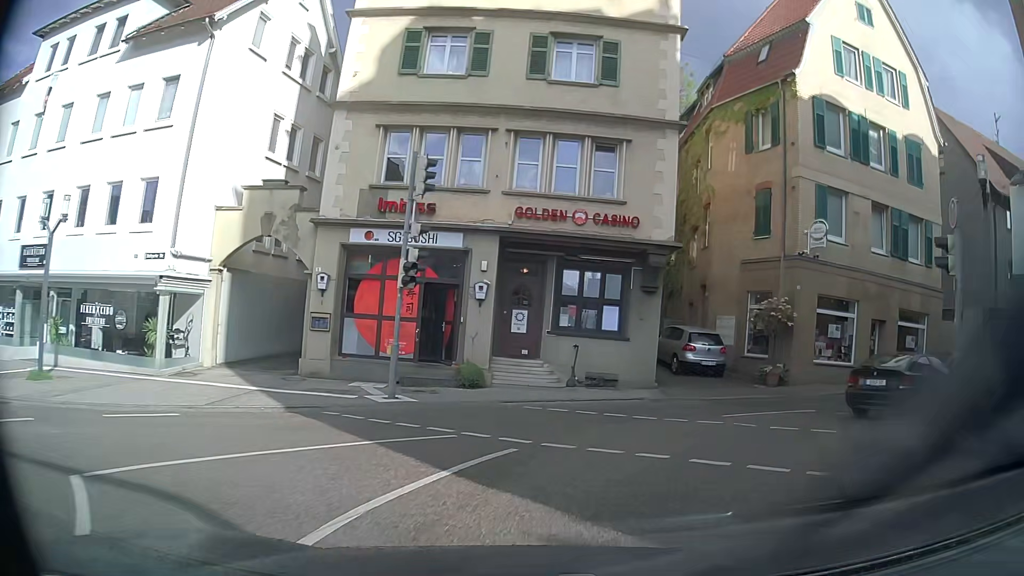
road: secondary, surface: asphalt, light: Day
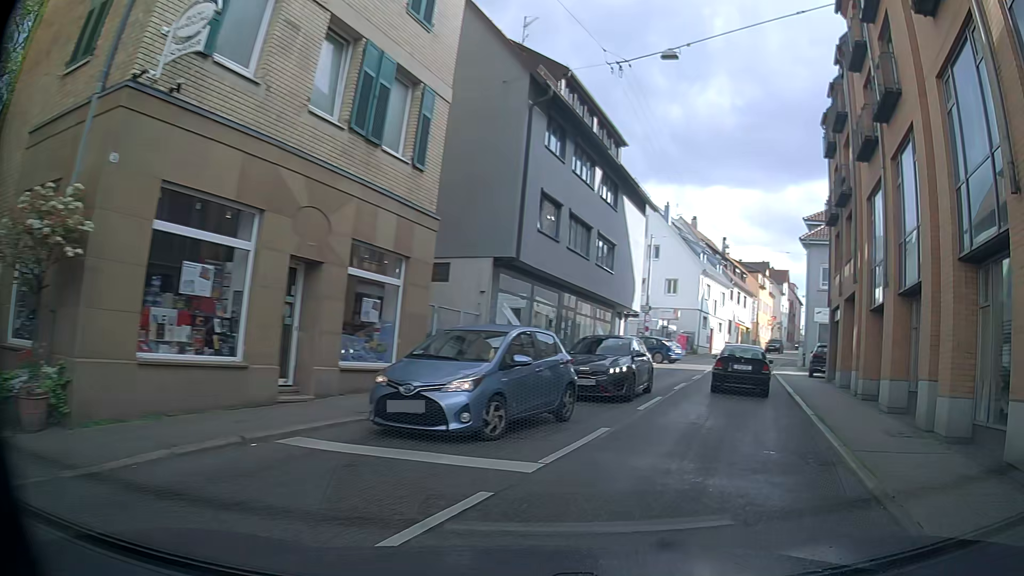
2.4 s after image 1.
(+5.1, +13.0) m; +51°
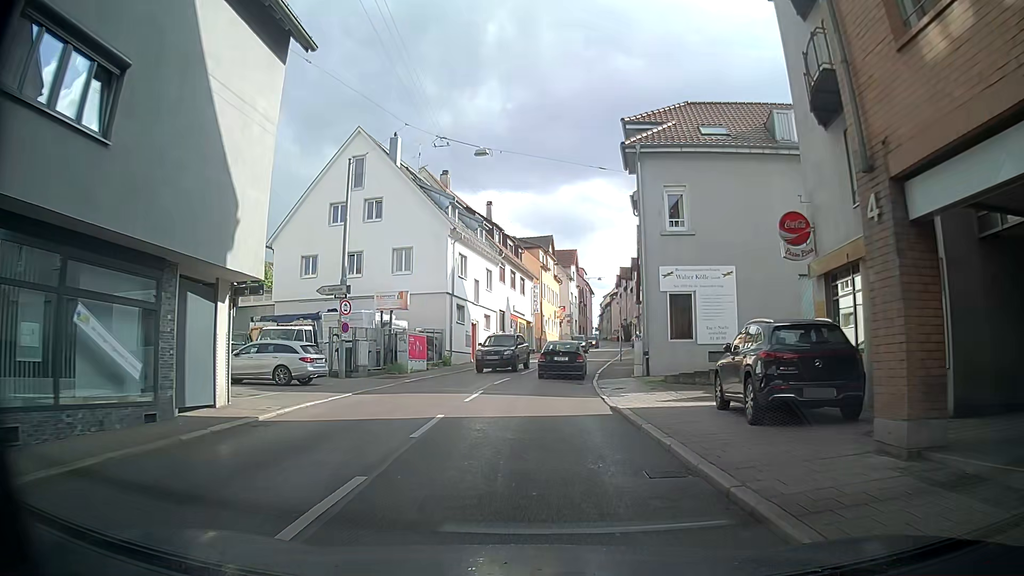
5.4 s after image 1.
(+6.0, +20.9) m; +19°
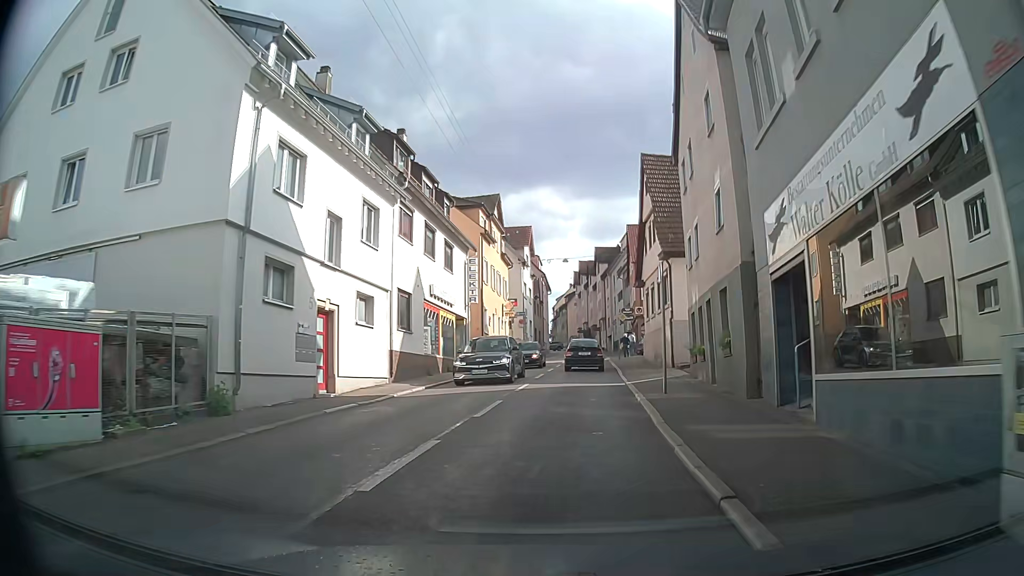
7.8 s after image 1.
(+0.7, +22.1) m; +6°
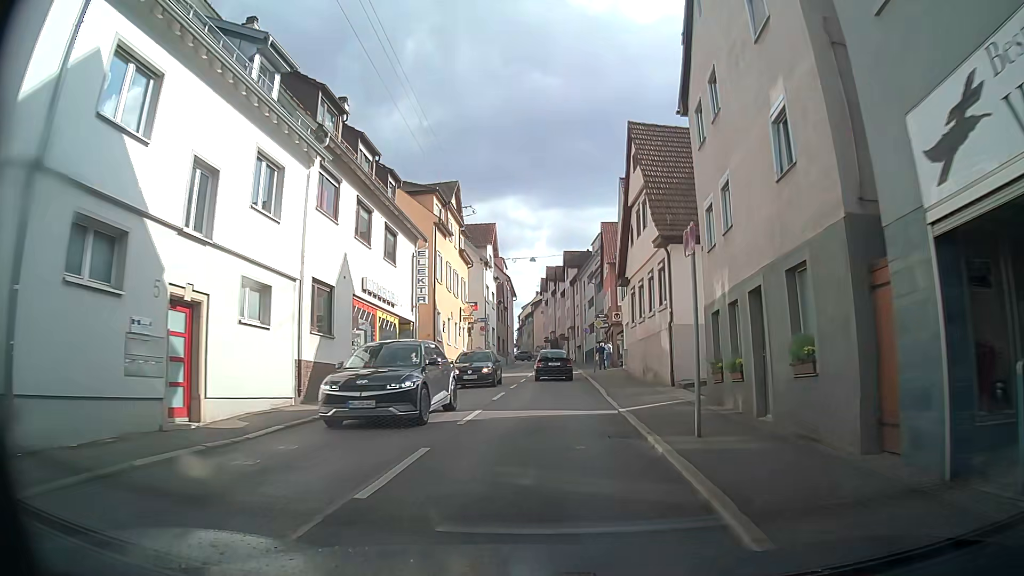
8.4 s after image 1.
(0.0, +6.1) m; +2°
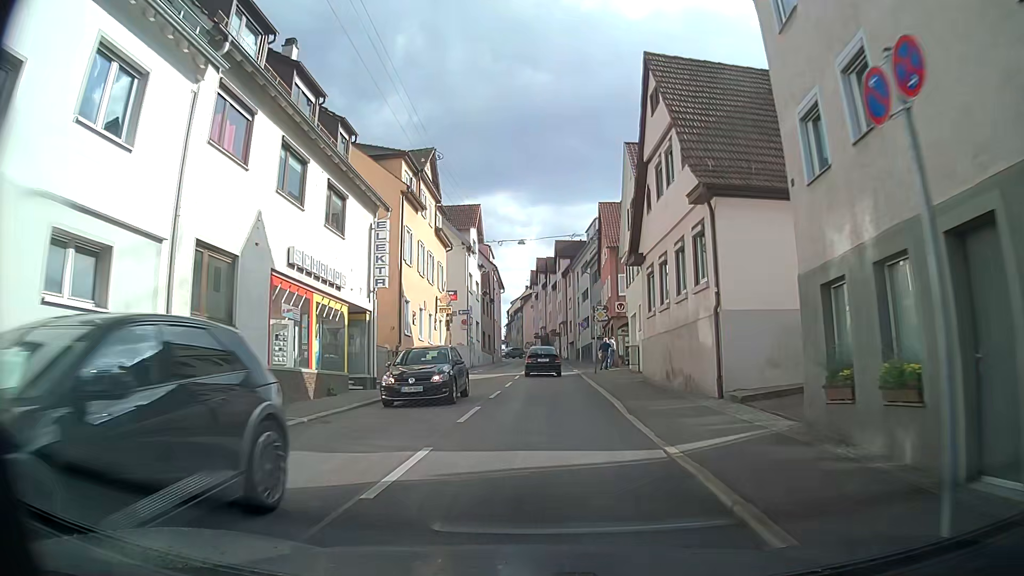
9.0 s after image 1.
(0.0, +6.3) m; +1°
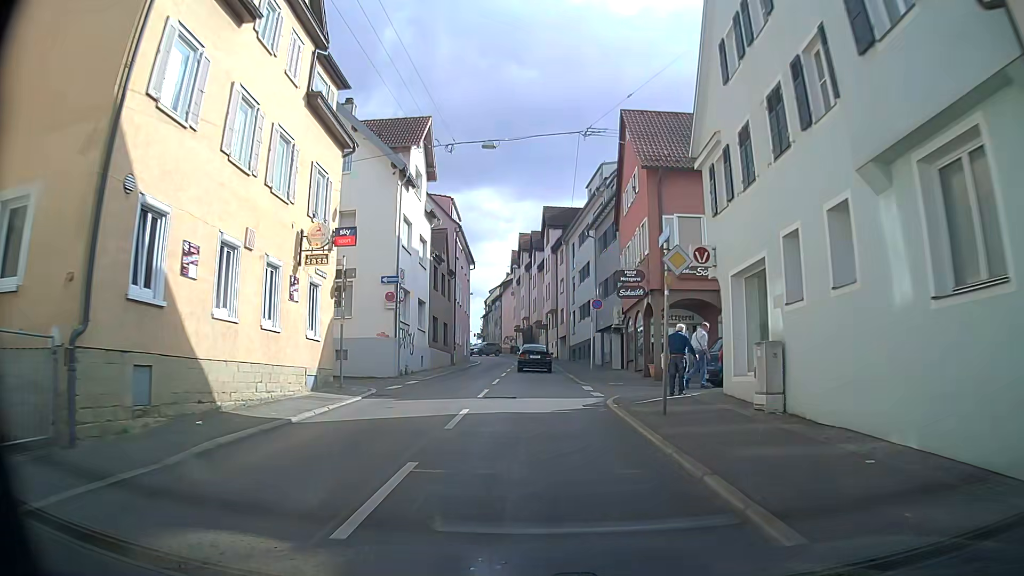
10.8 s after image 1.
(+0.1, +19.4) m; 0°
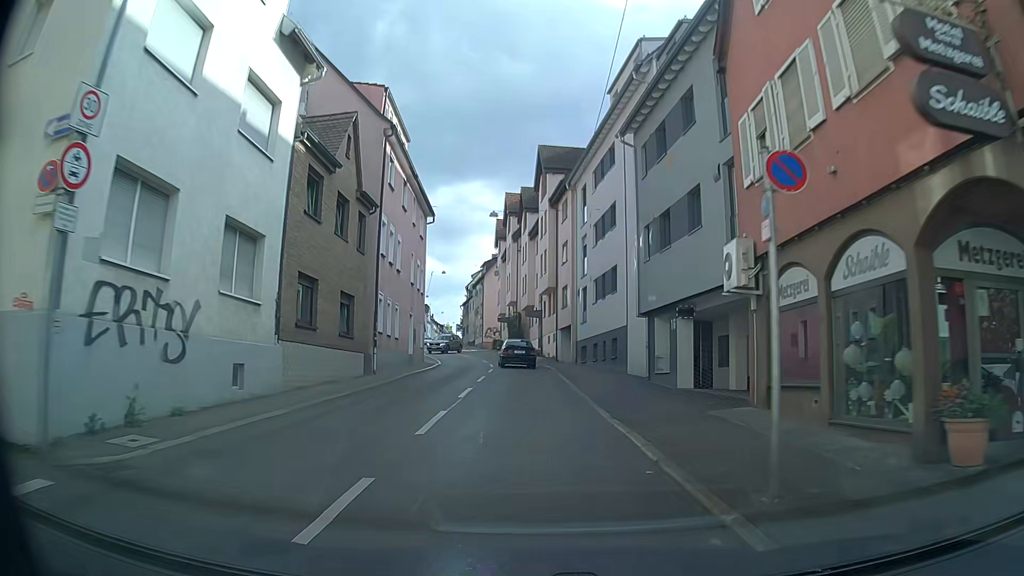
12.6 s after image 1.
(+0.3, +19.8) m; +2°
(0, +10) (0, +20) (-1, +30) (-2, +40) (-3, +50) (-5, +60) (-7, +69) (-9, +79) (-11, +89) (-13, +99) m
